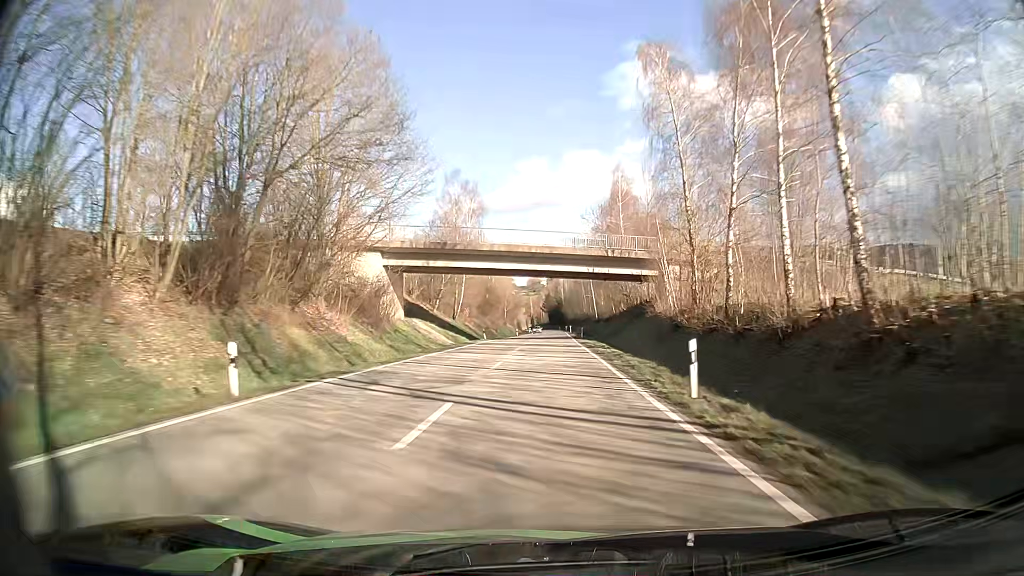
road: secondary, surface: asphalt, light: Day
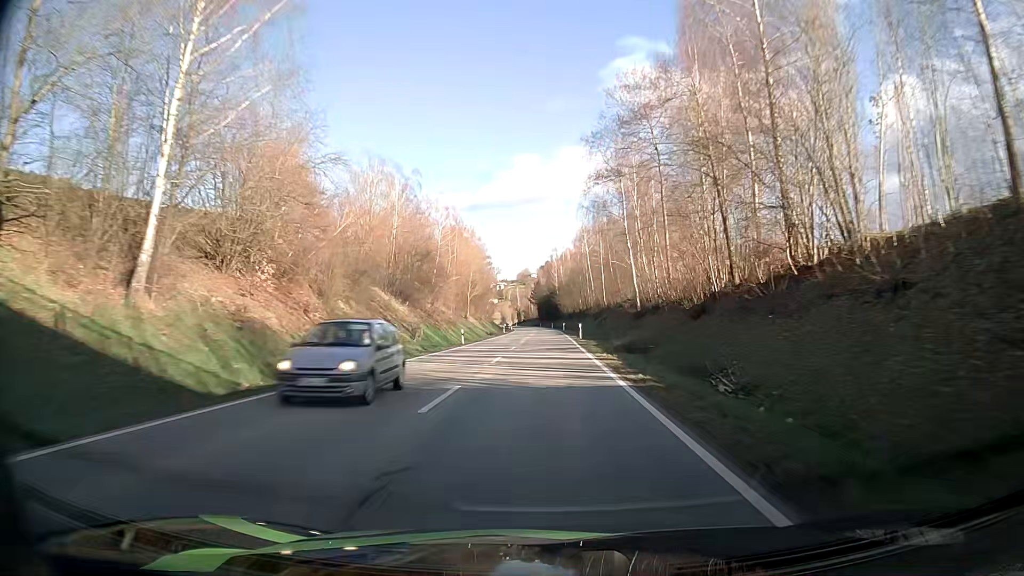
(+0.4, +57.7) m; 0°
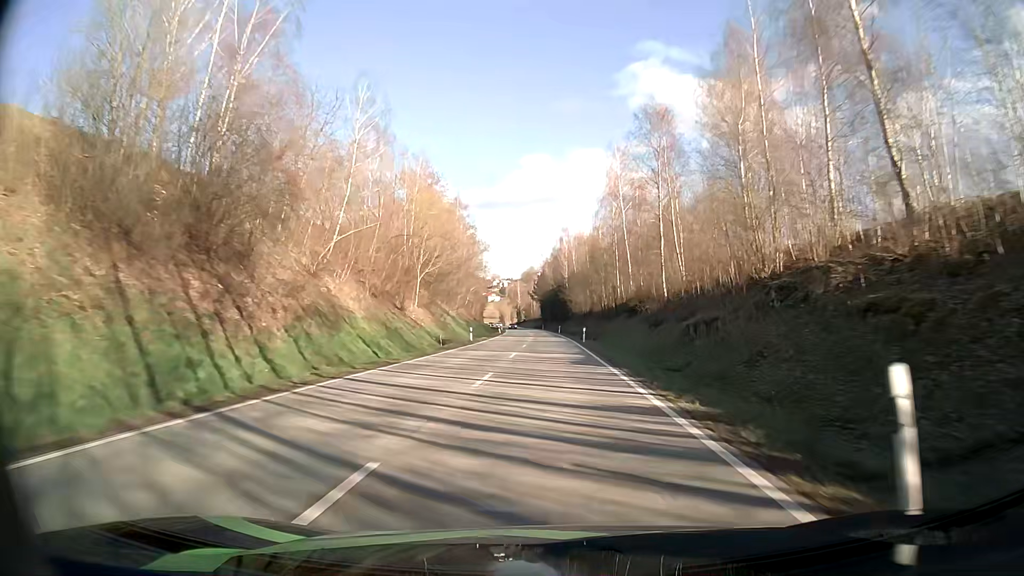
(-0.1, +43.8) m; -1°
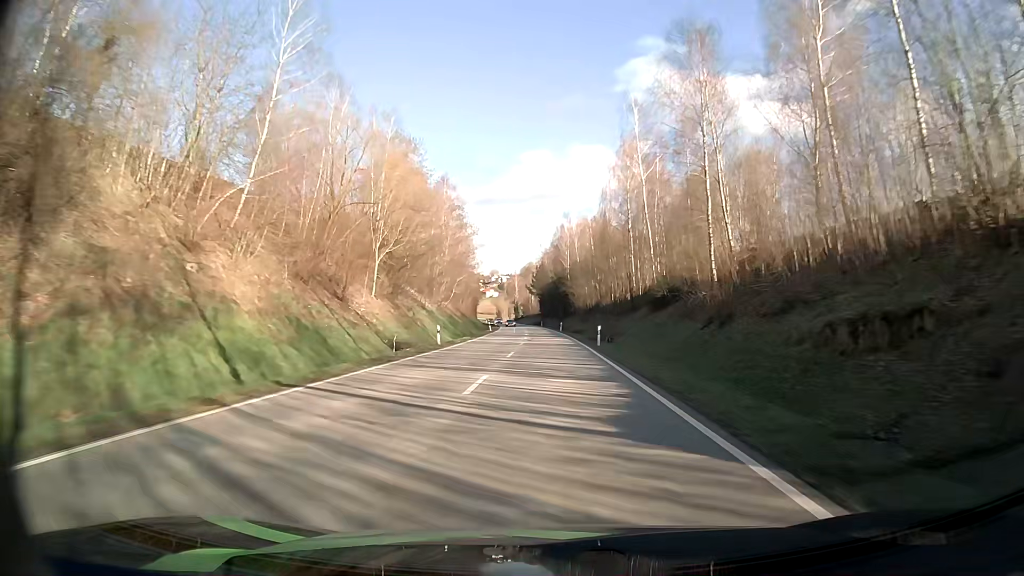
(+0.1, +14.7) m; 0°
(0, +10) (0, +20) (0, +30) (0, +40) (0, +50) (0, +60) (0, +70) (-1, +80) (-1, +90) (-1, +100) m
